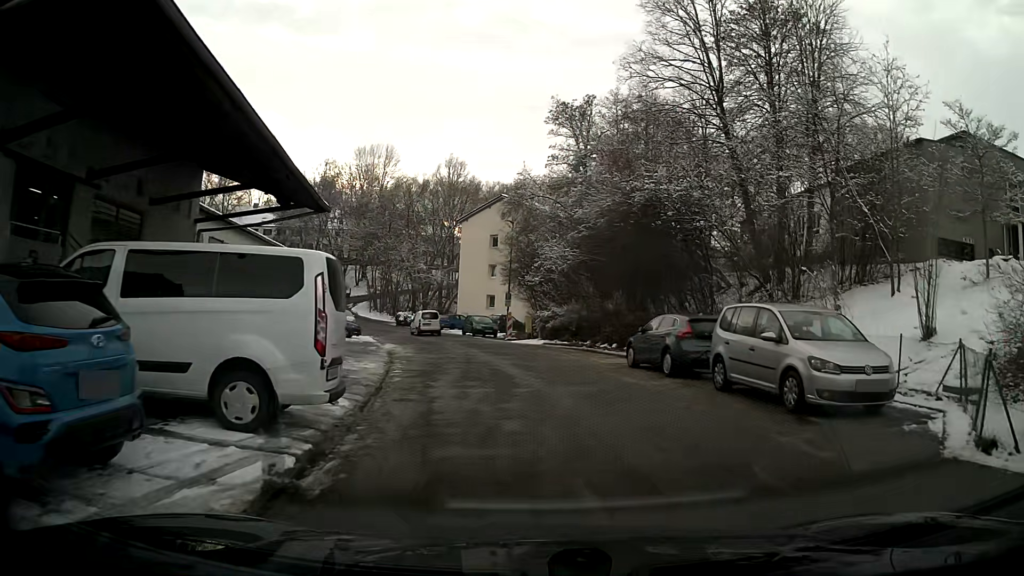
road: residential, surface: asphalt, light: Day
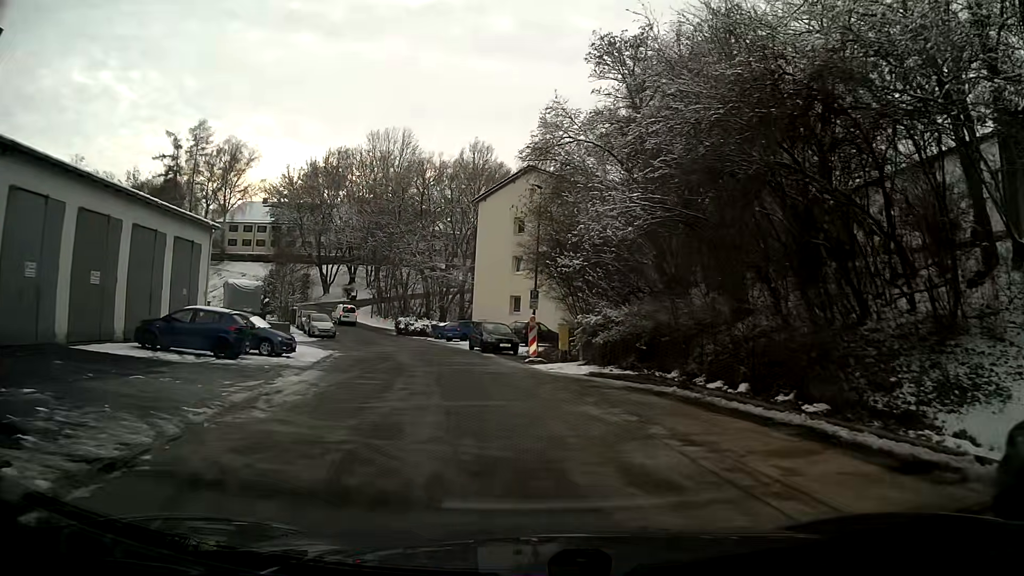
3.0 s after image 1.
(-0.5, +15.0) m; -6°
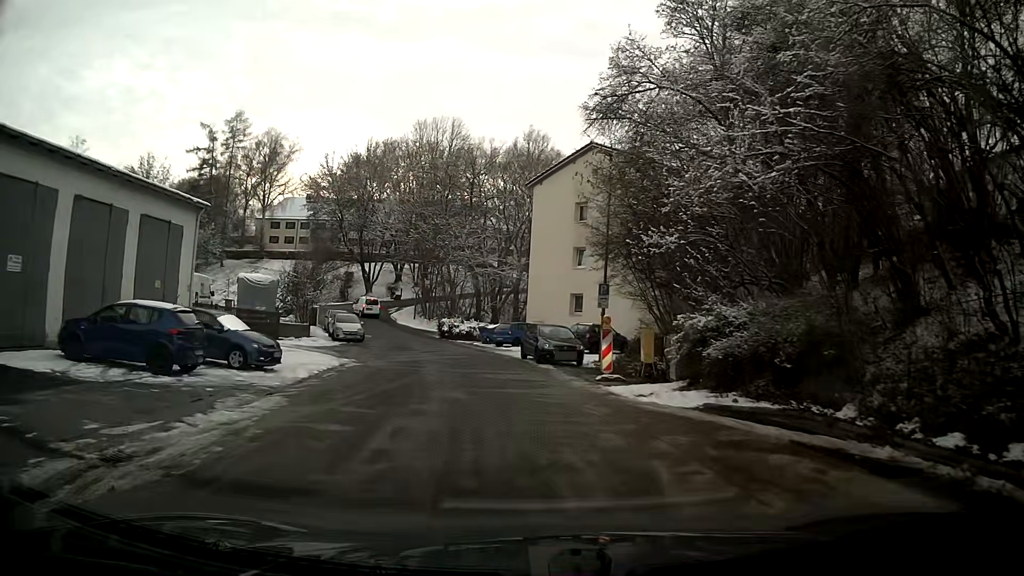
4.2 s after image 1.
(-0.3, +6.8) m; -4°
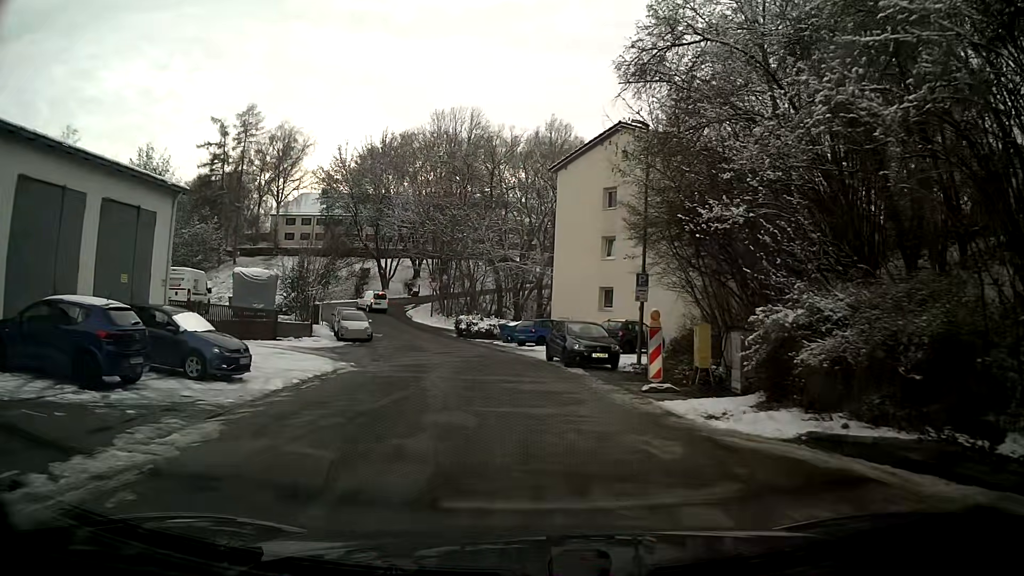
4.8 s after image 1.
(-0.1, +3.6) m; -2°
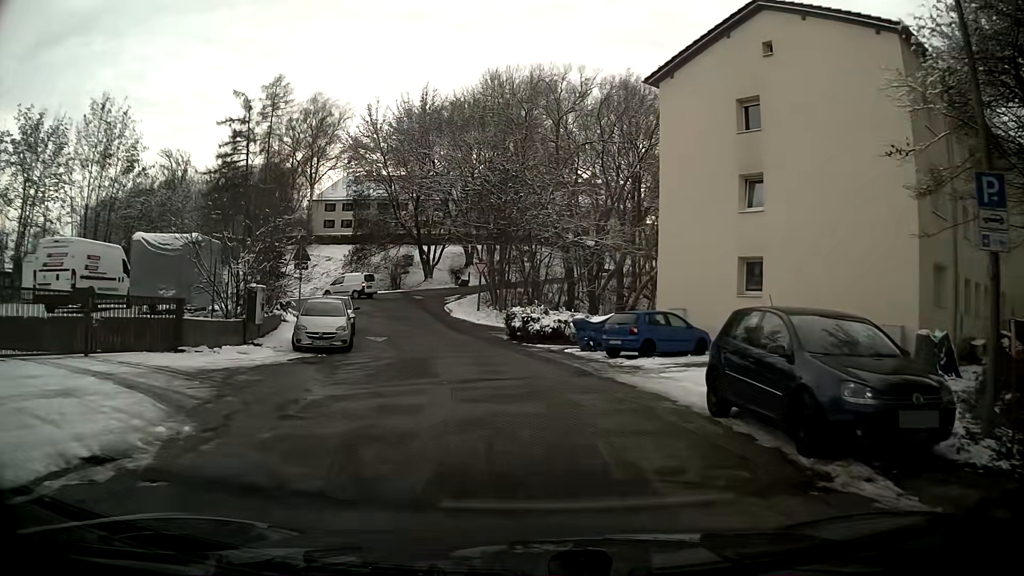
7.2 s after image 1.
(-0.8, +14.9) m; -5°
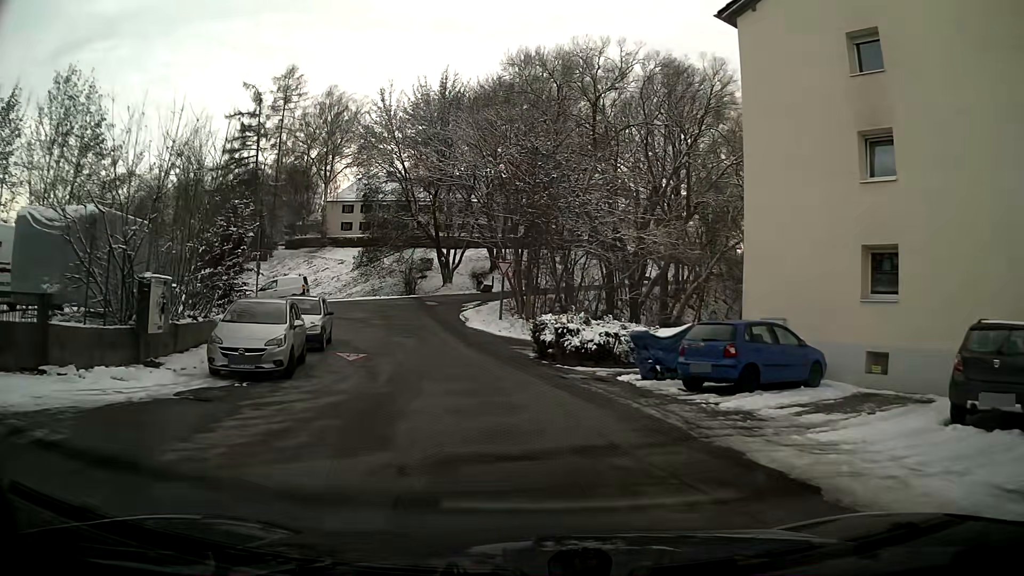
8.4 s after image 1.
(-0.2, +7.2) m; -3°
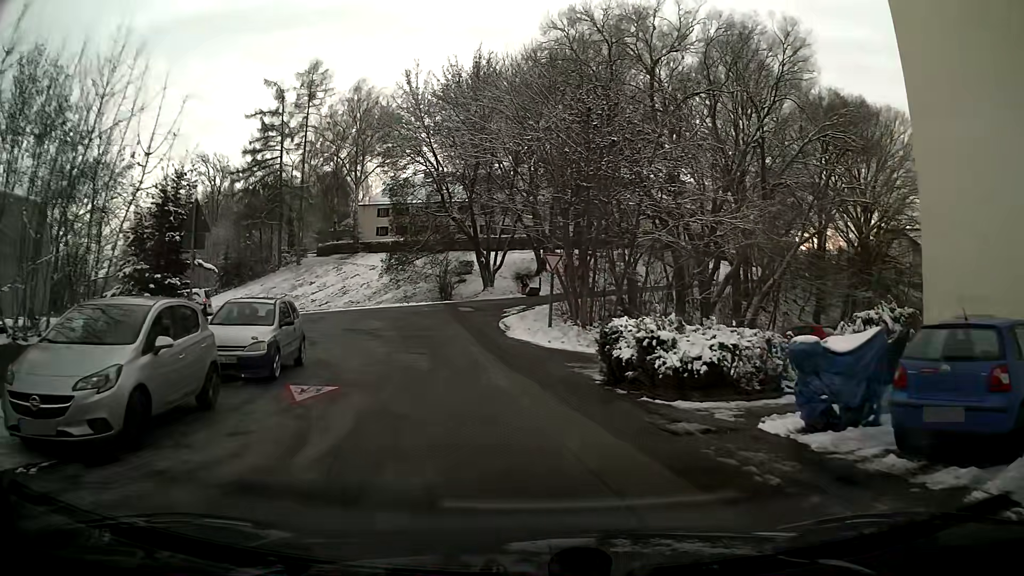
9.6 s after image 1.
(-0.2, +6.9) m; -4°
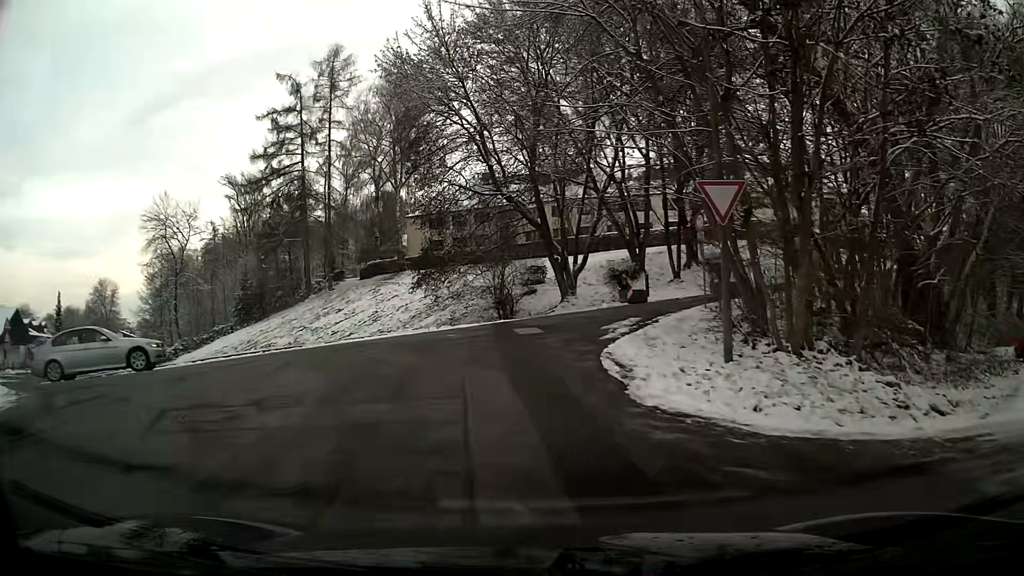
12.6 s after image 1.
(-1.0, +16.2) m; -7°
